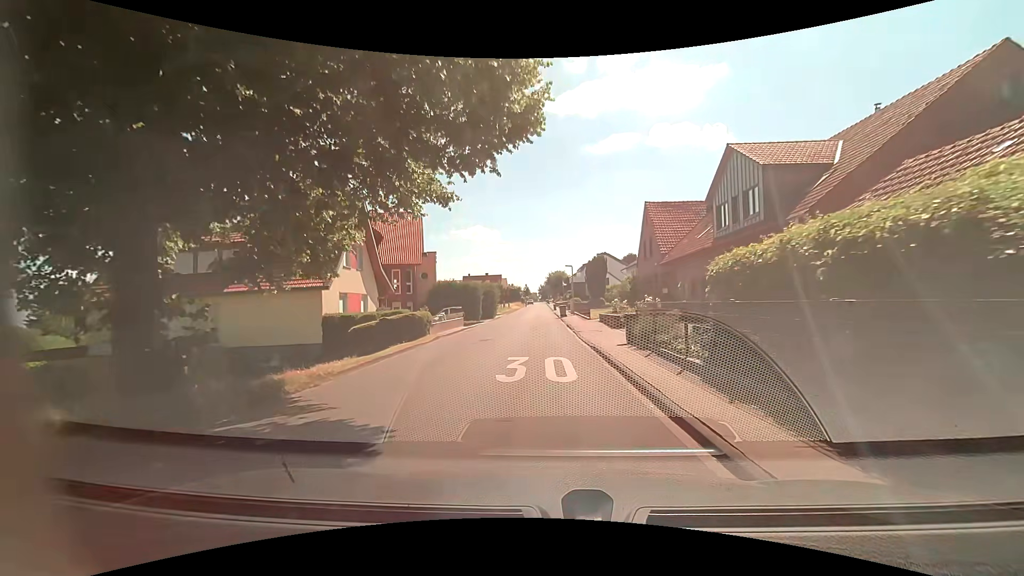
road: residential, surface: asphalt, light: Day
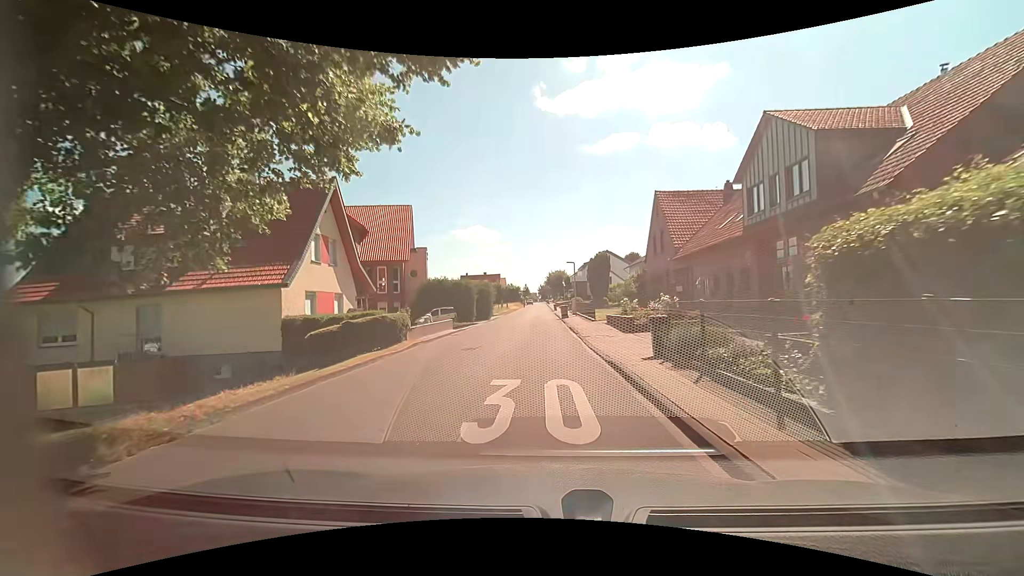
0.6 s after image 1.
(0.0, +3.8) m; 0°
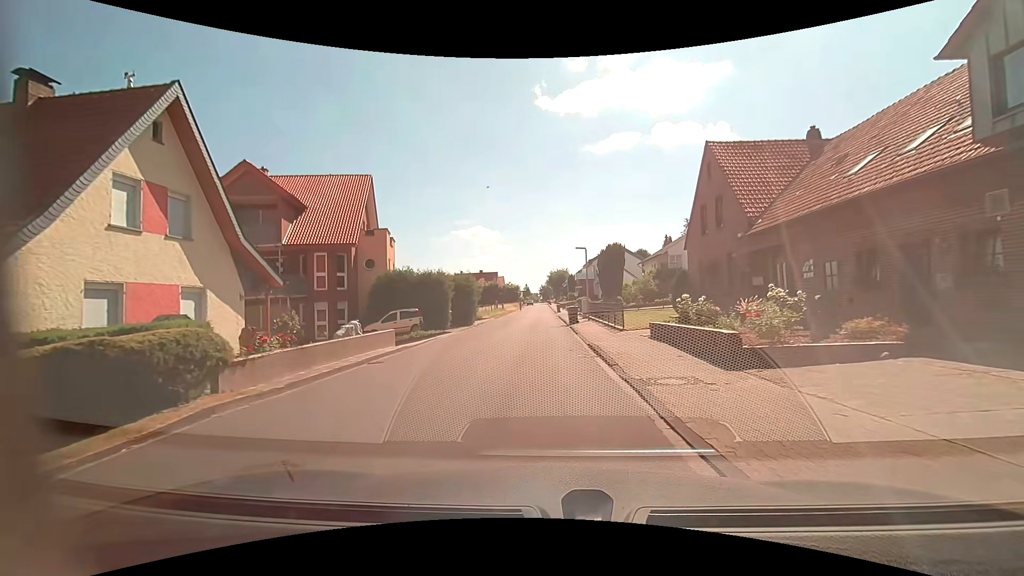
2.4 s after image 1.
(+0.1, +11.4) m; +1°
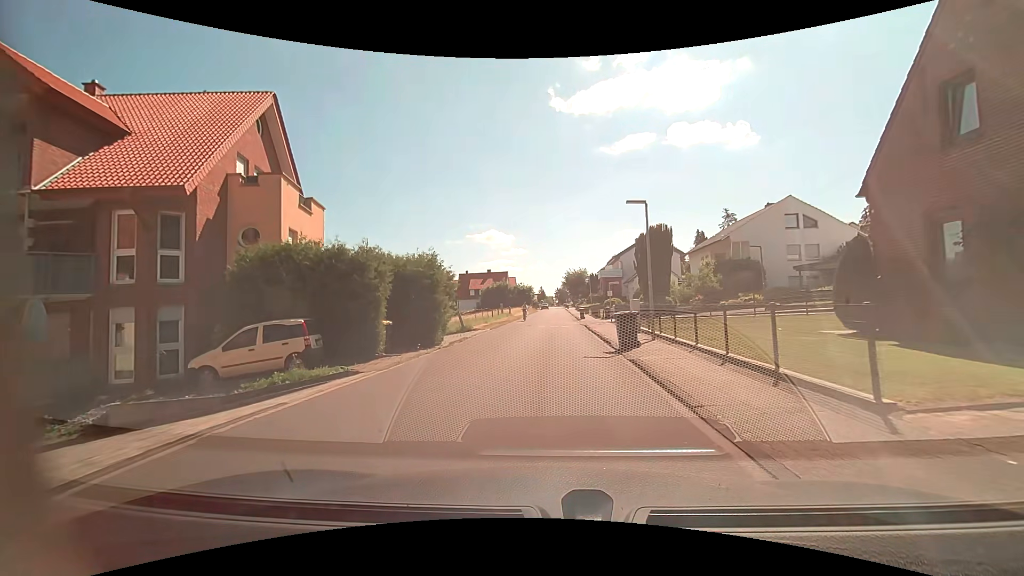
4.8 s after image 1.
(-0.4, +15.1) m; -2°
(0, +10) (0, +20) (+1, +30) (+1, +40) (+1, +50) (+2, +60) (+2, +70) (+2, +80) (+3, +90) (+3, +100) m
